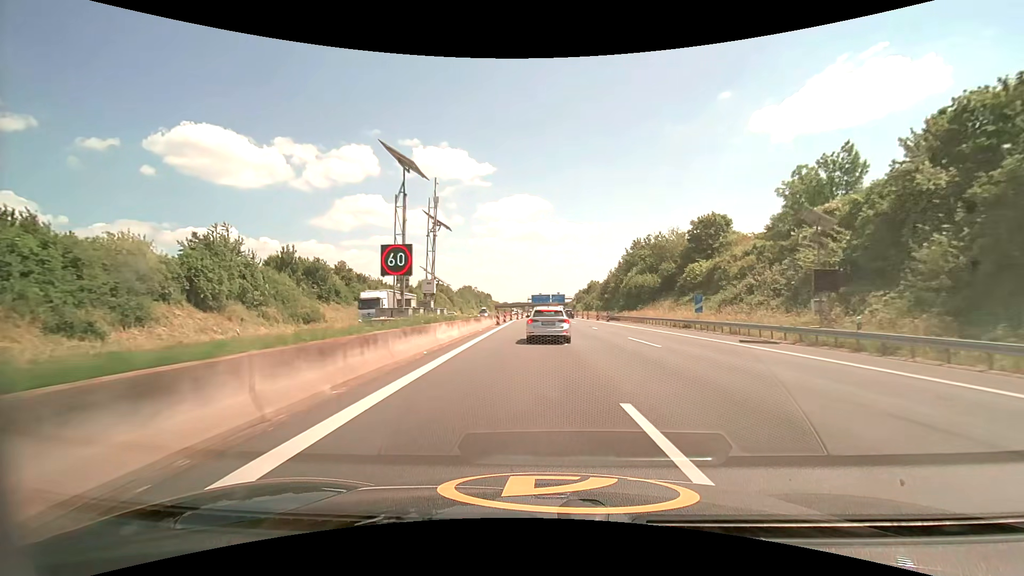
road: motorway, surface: asphalt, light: Day
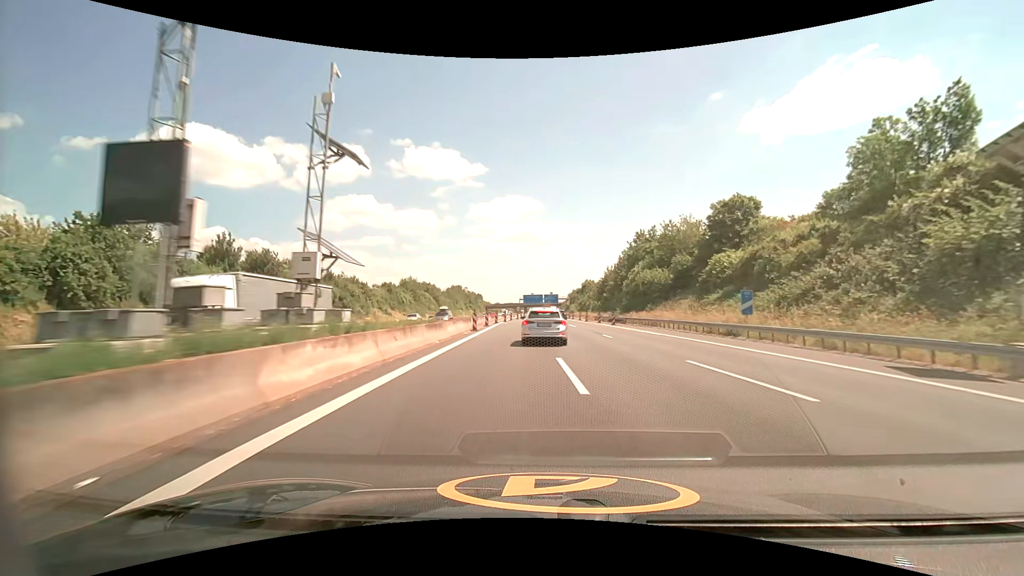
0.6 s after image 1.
(+0.1, +11.0) m; +1°
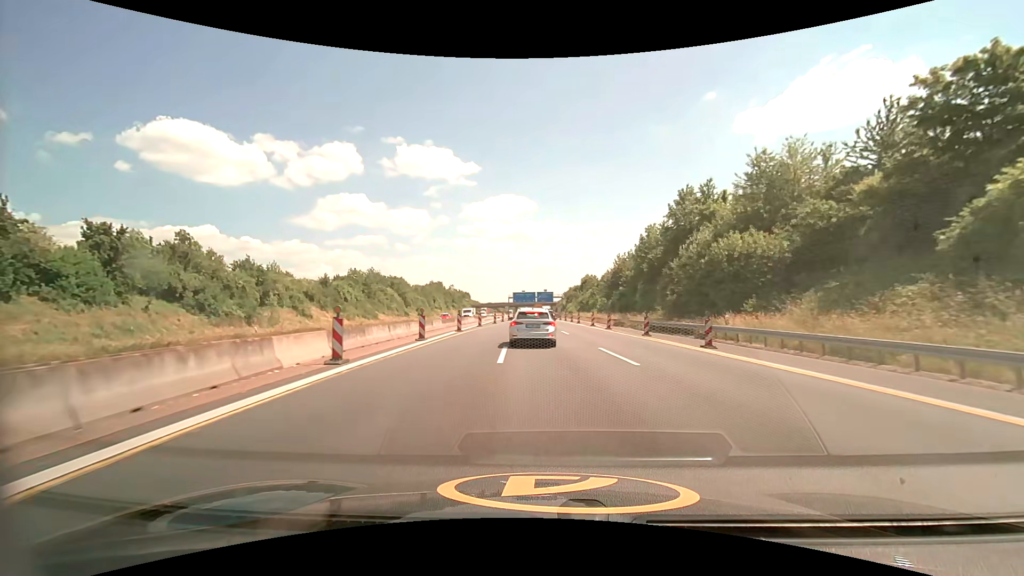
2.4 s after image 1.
(+0.4, +30.7) m; +1°
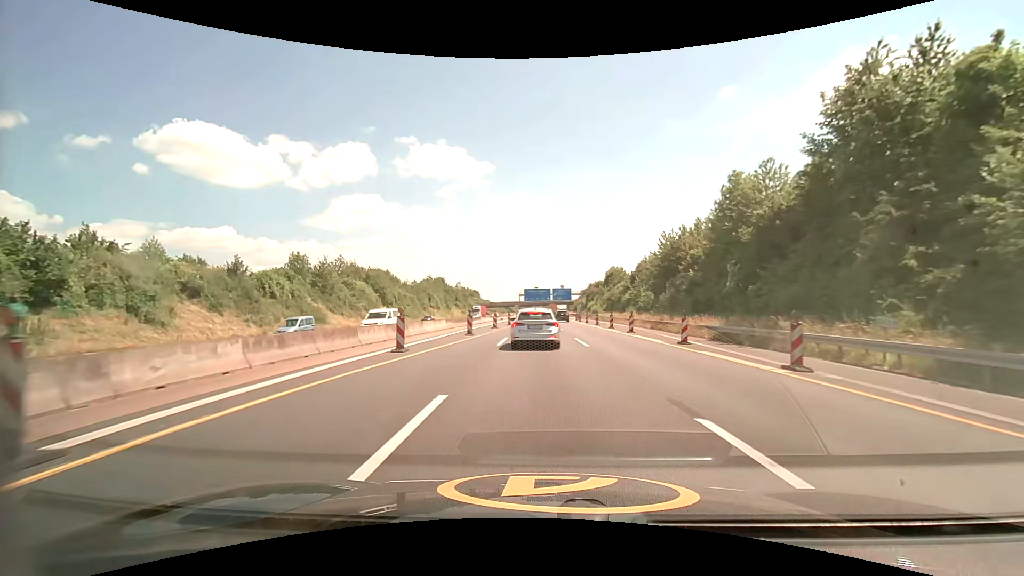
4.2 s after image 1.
(-0.3, +28.8) m; -2°
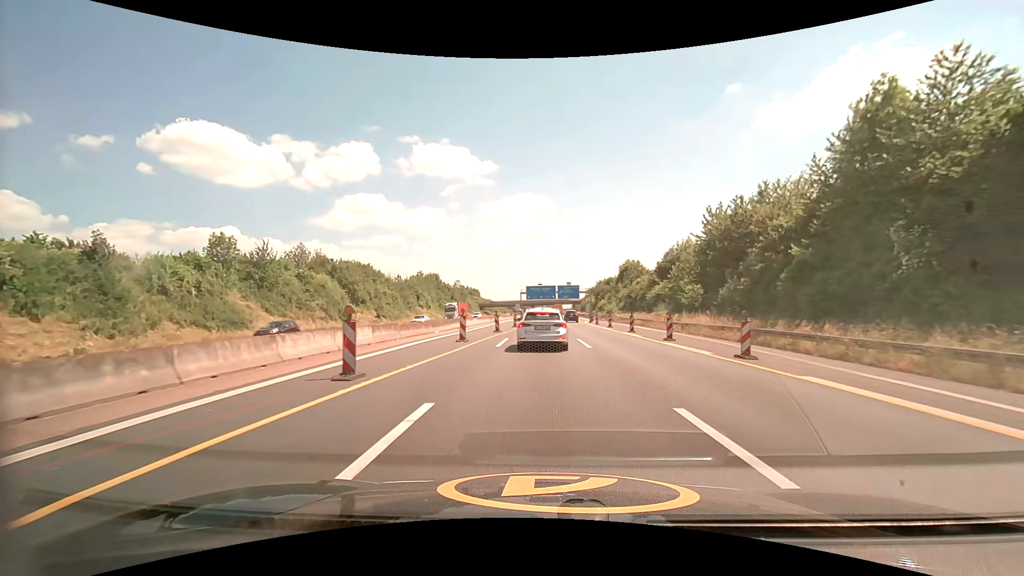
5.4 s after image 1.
(-0.1, +18.5) m; -1°
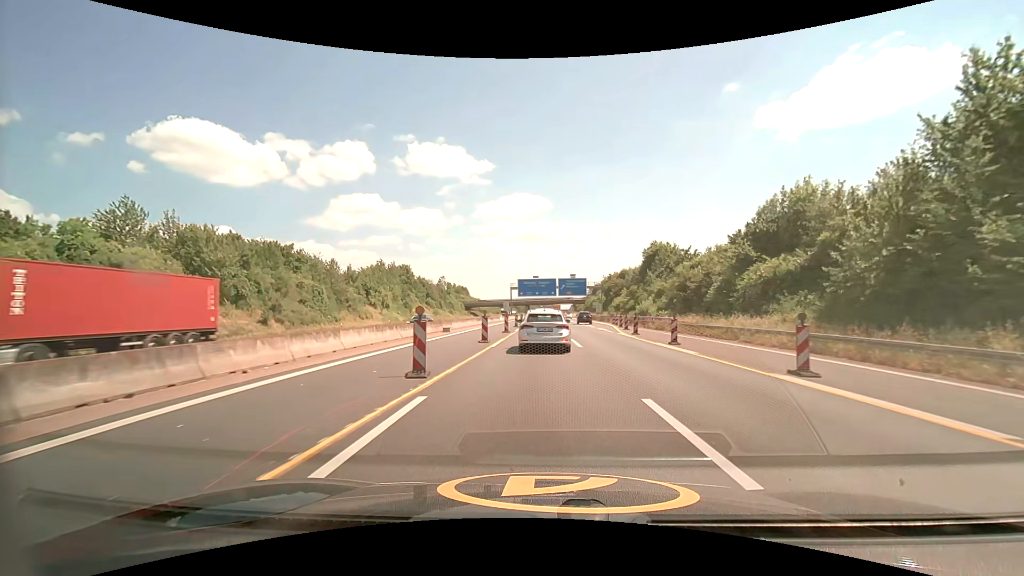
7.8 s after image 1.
(+0.1, +34.9) m; 0°
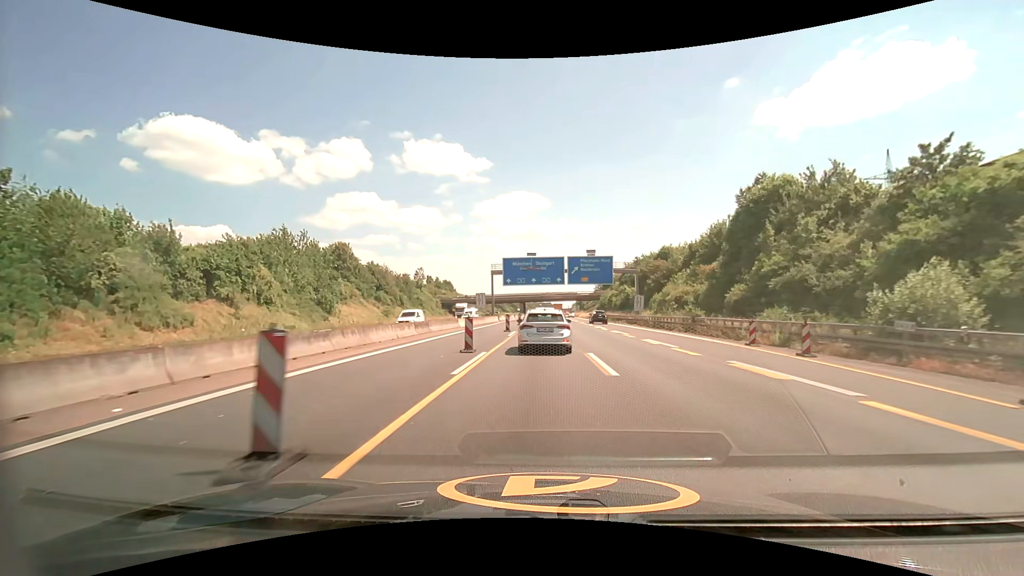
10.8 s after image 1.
(0.0, +45.1) m; 0°
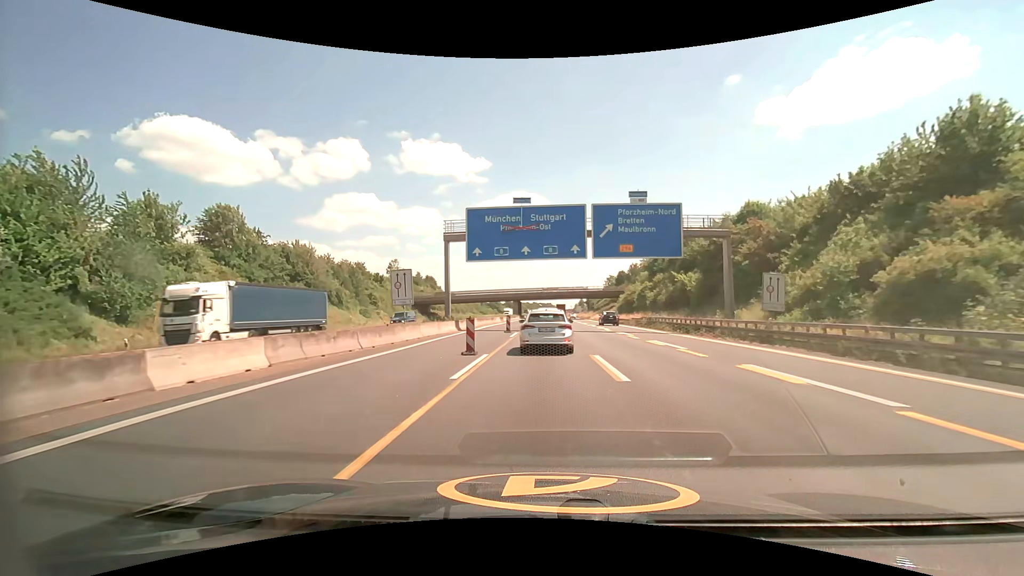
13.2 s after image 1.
(0.0, +36.6) m; 0°
(0, +10) (0, +20) (0, +30) (0, +40) (0, +50) (0, +60) (+1, +70) (+1, +80) (+1, +90) (+1, +100) m
